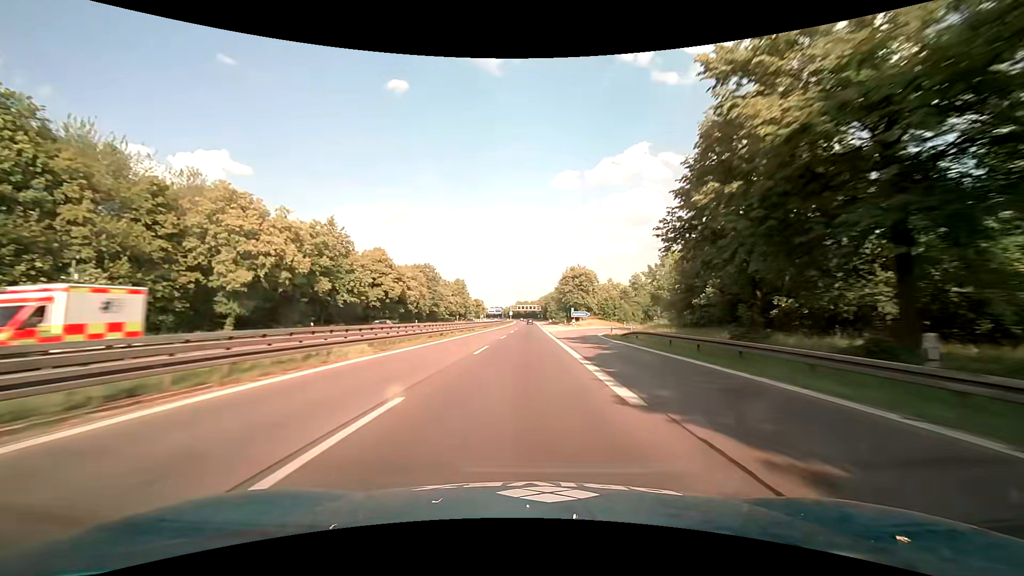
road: motorway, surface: asphalt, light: Day
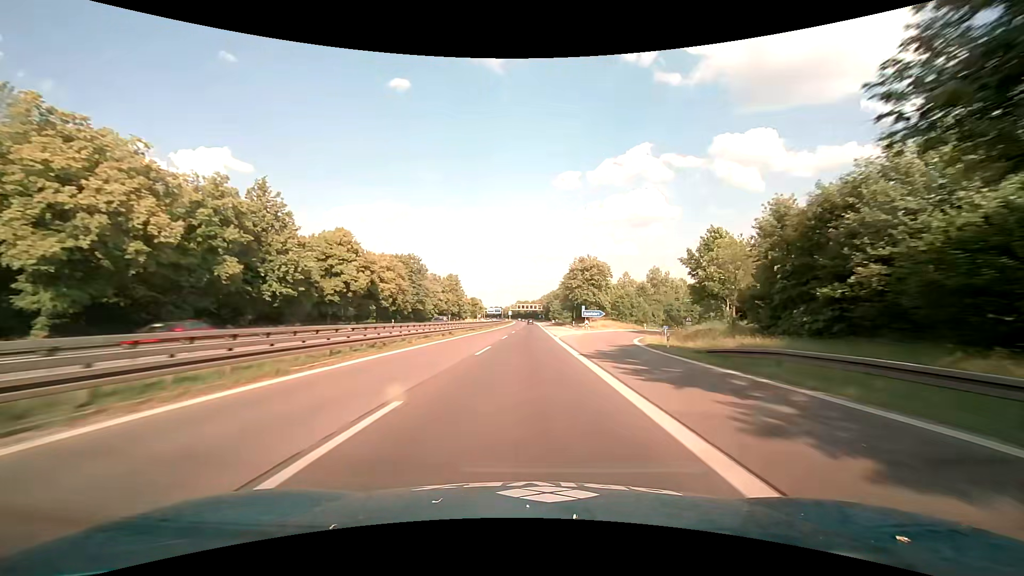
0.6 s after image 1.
(+0.1, +18.0) m; 0°
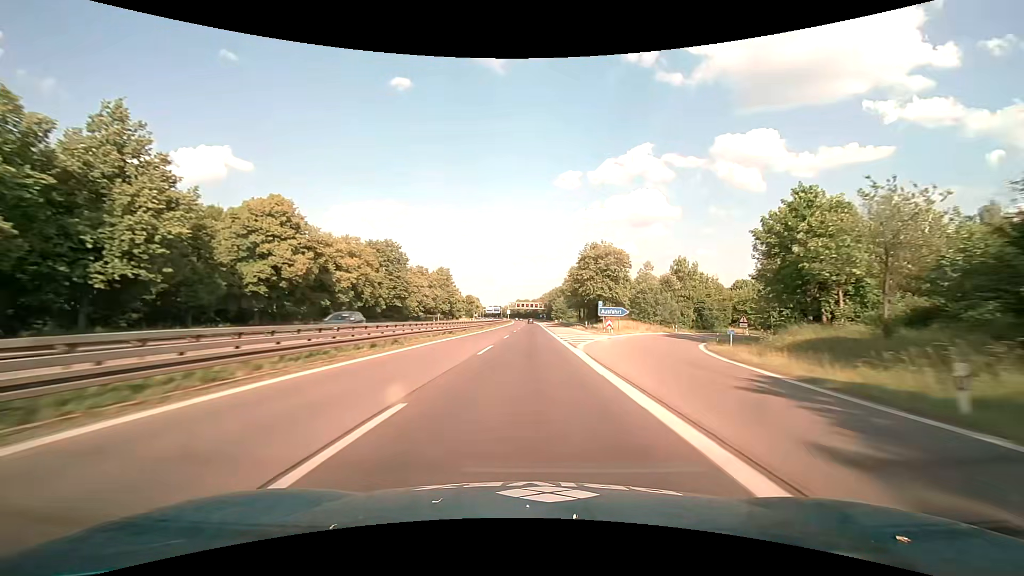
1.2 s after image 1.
(0.0, +18.0) m; 0°
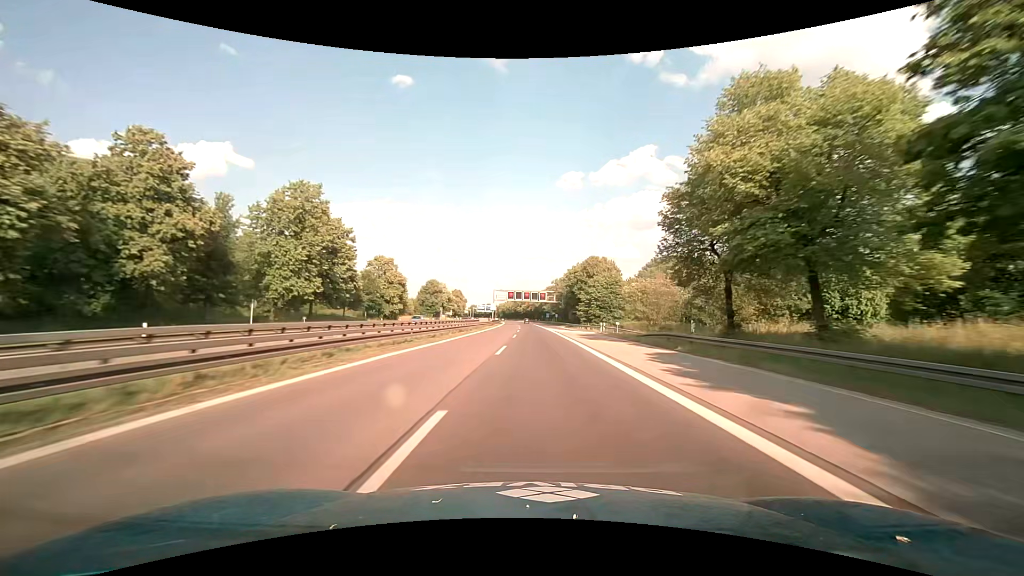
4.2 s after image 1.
(-0.2, +88.7) m; 0°
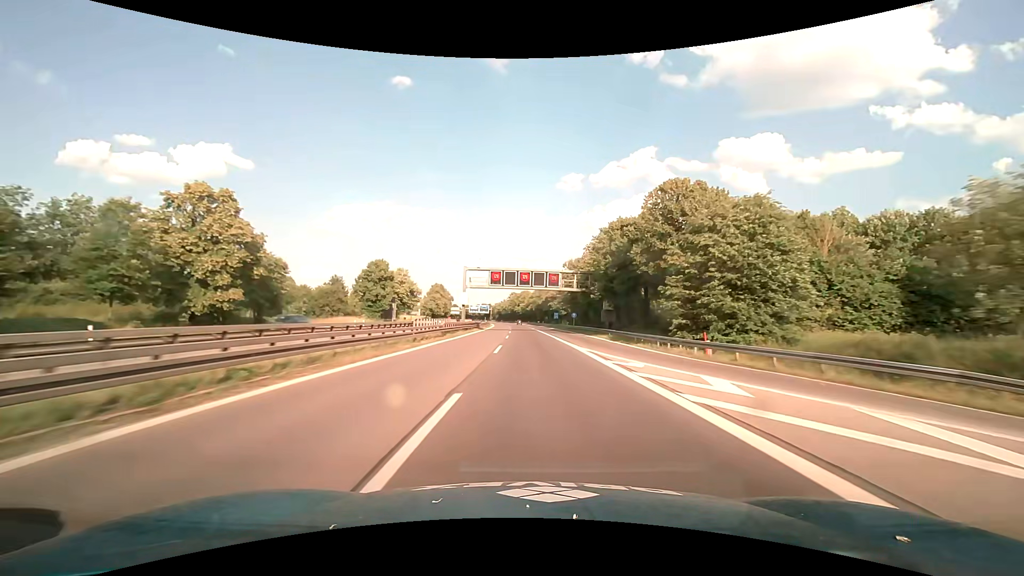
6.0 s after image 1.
(+0.2, +50.9) m; 0°
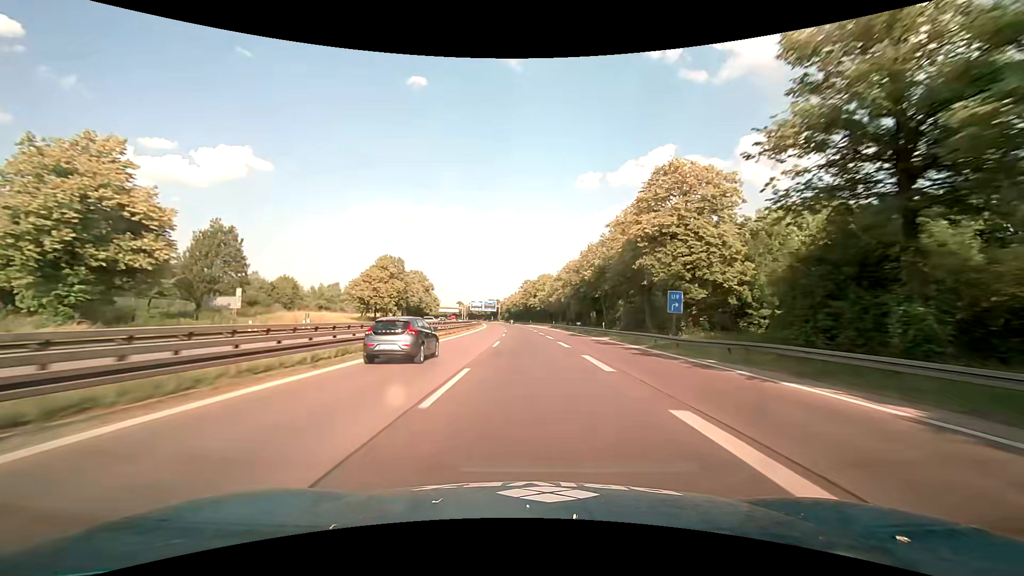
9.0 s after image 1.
(-1.5, +83.5) m; -2°
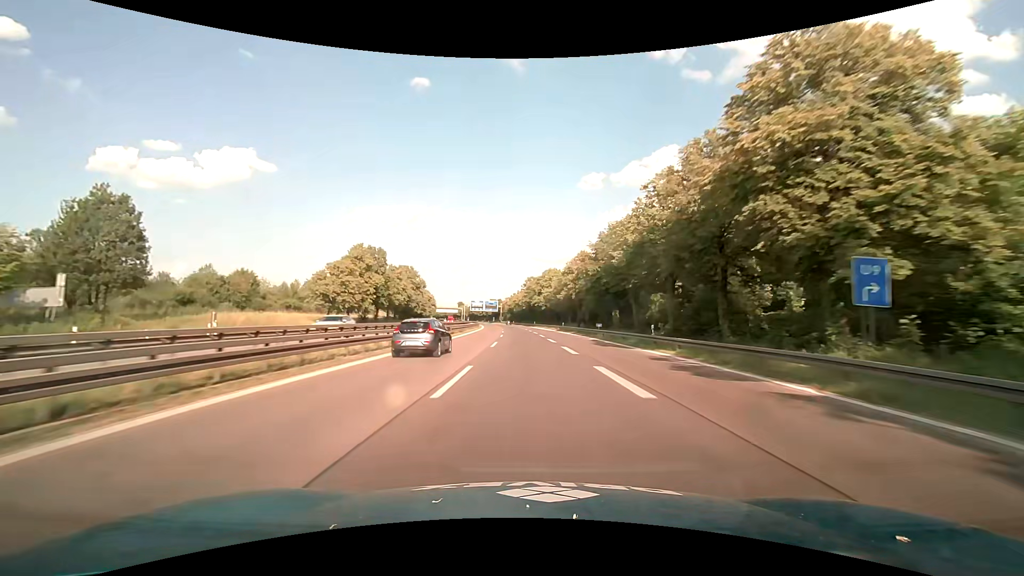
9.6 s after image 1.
(0.0, +16.6) m; 0°
